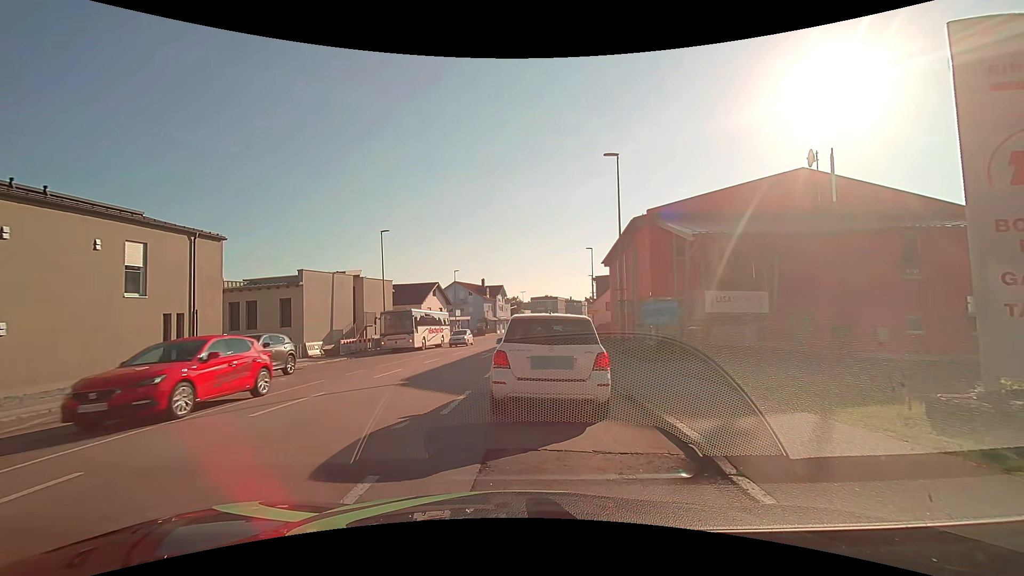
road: tertiary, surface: asphalt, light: Day
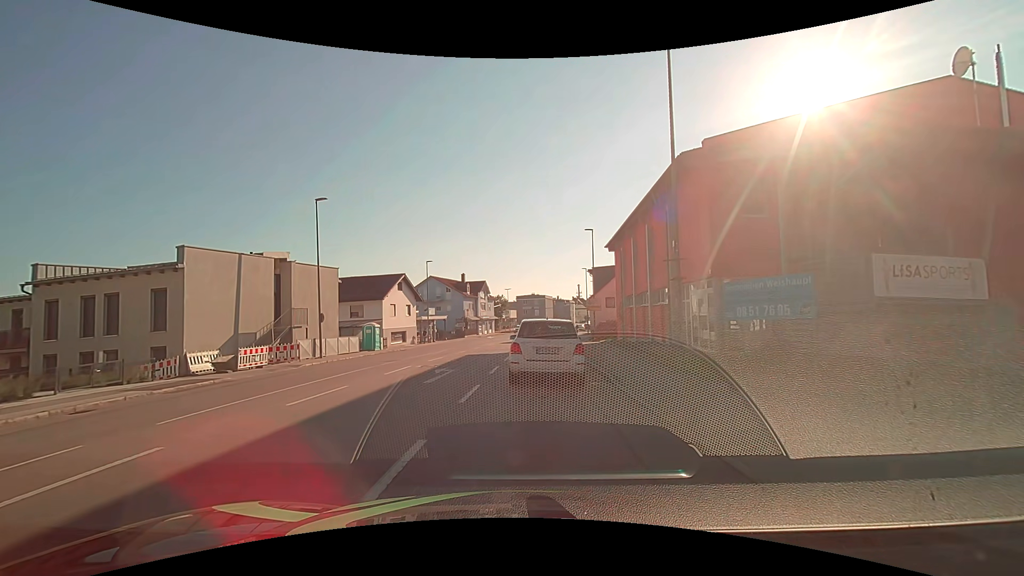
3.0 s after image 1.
(+0.3, +11.2) m; +3°
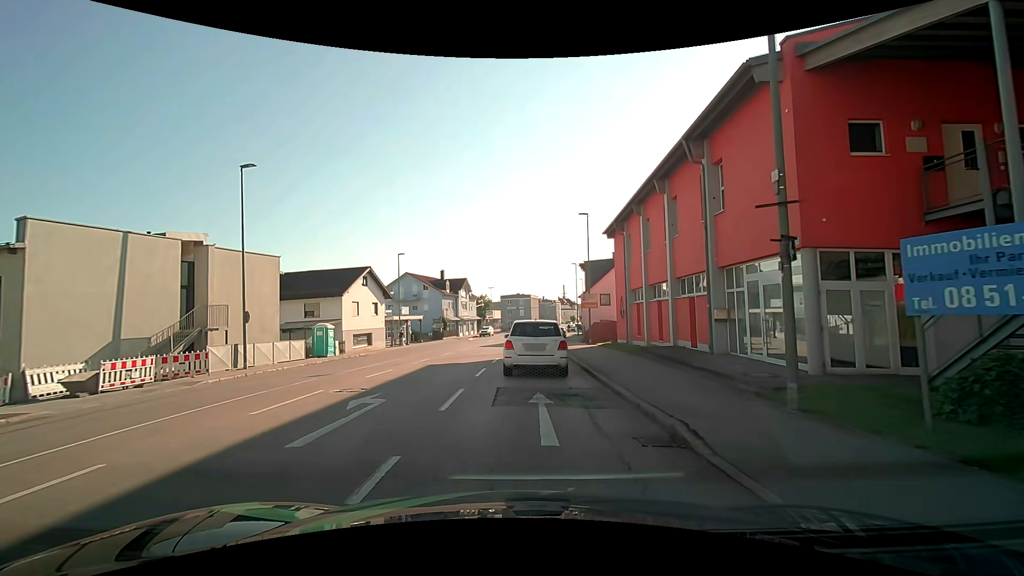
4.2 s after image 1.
(+0.1, +6.9) m; +2°
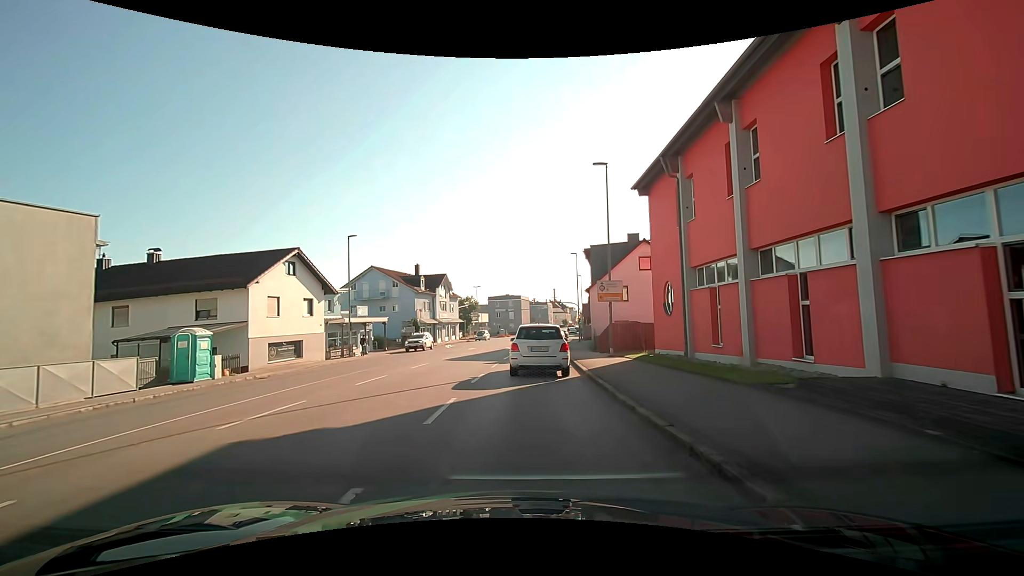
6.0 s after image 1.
(+0.1, +12.9) m; +1°
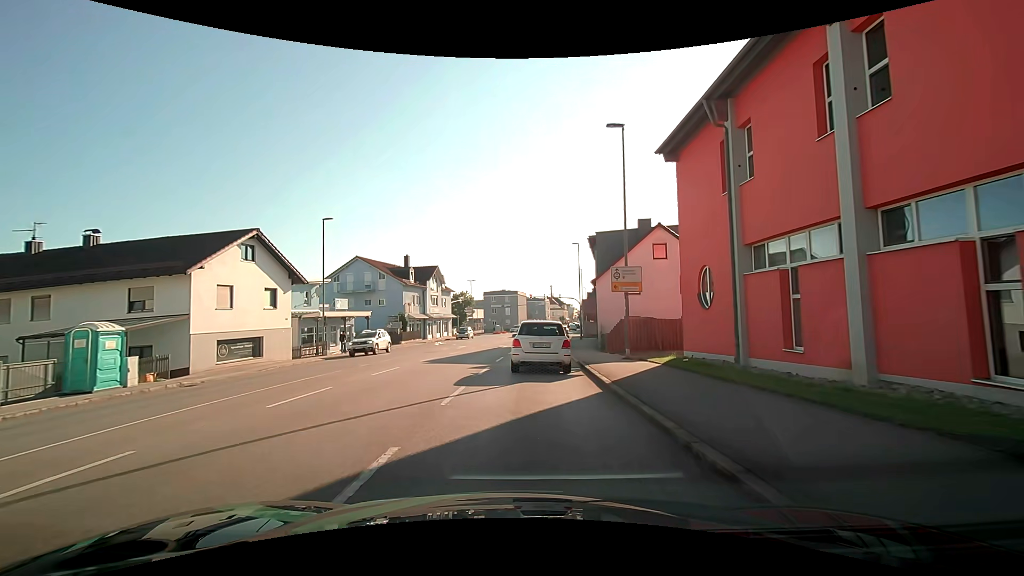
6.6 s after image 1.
(0.0, +4.8) m; 0°
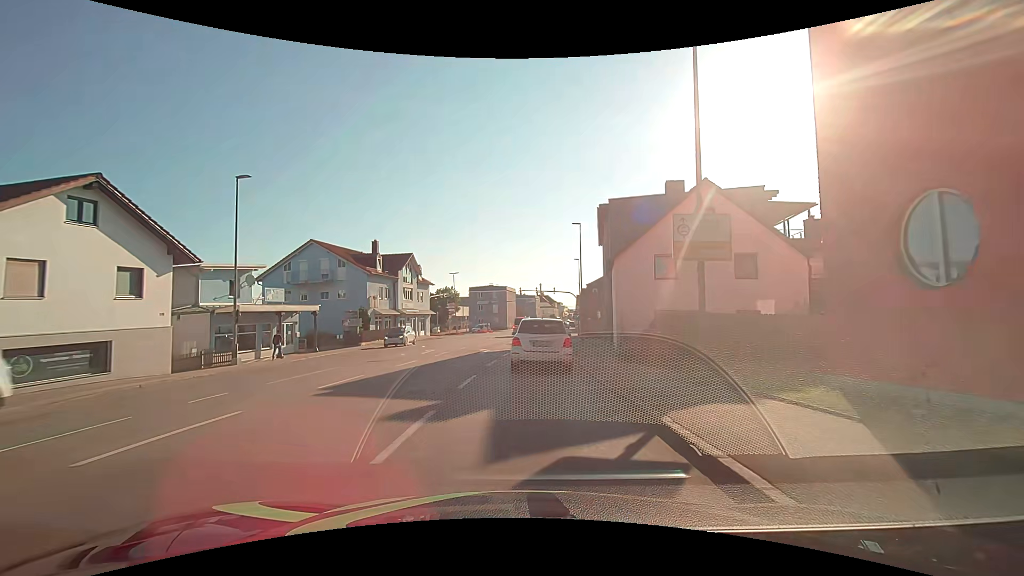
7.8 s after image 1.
(0.0, +9.9) m; +1°
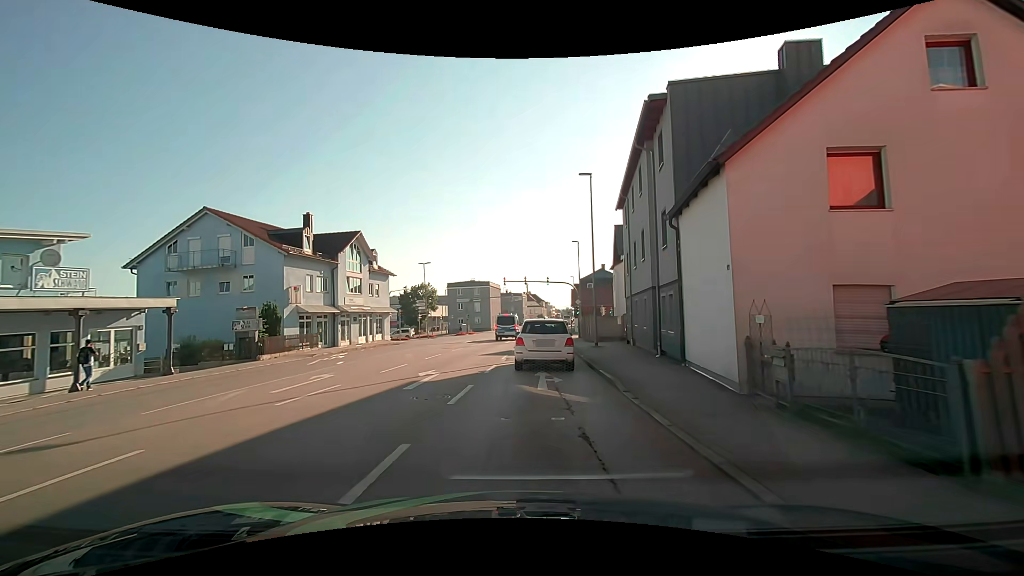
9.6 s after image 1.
(+0.2, +14.2) m; +1°
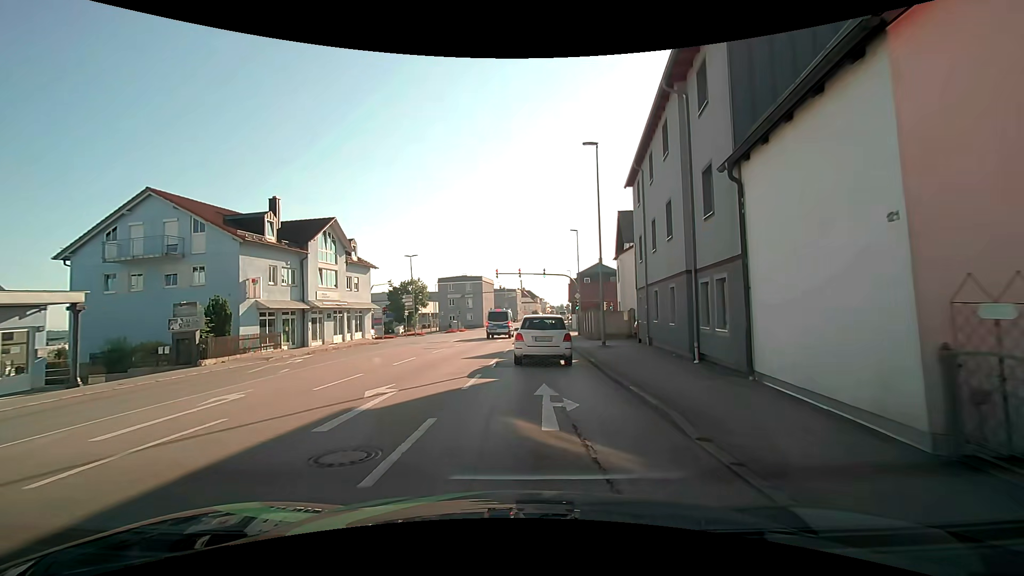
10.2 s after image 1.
(0.0, +4.5) m; +1°
(0, +10) (+1, +20) (+1, +30) (+2, +40) (+2, +50) (+3, +60) (+4, +70) (+5, +80) (+6, +90) (+6, +100) m
